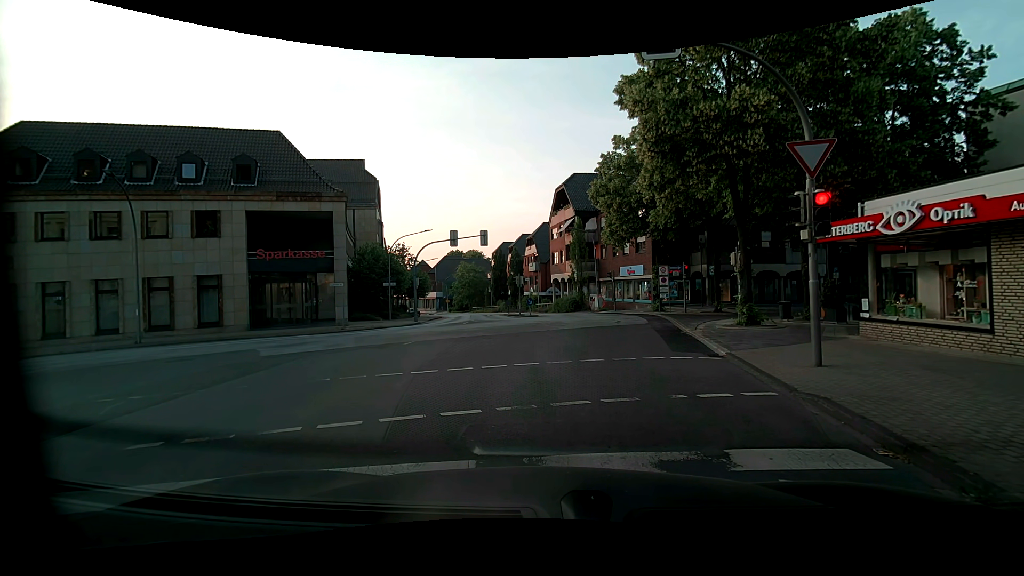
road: unclassified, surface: asphalt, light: Day
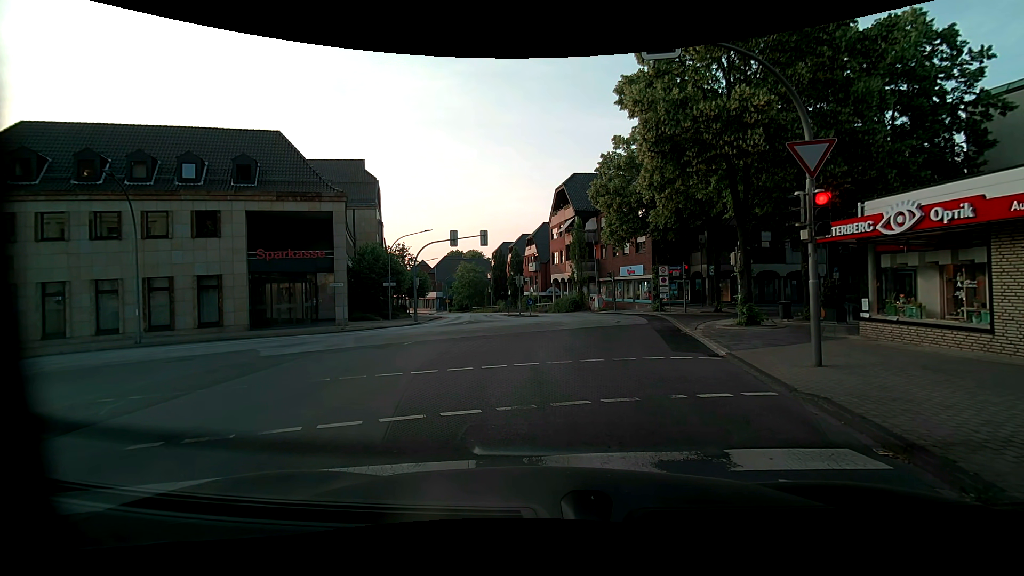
(0.0, 0.0) m; 0°
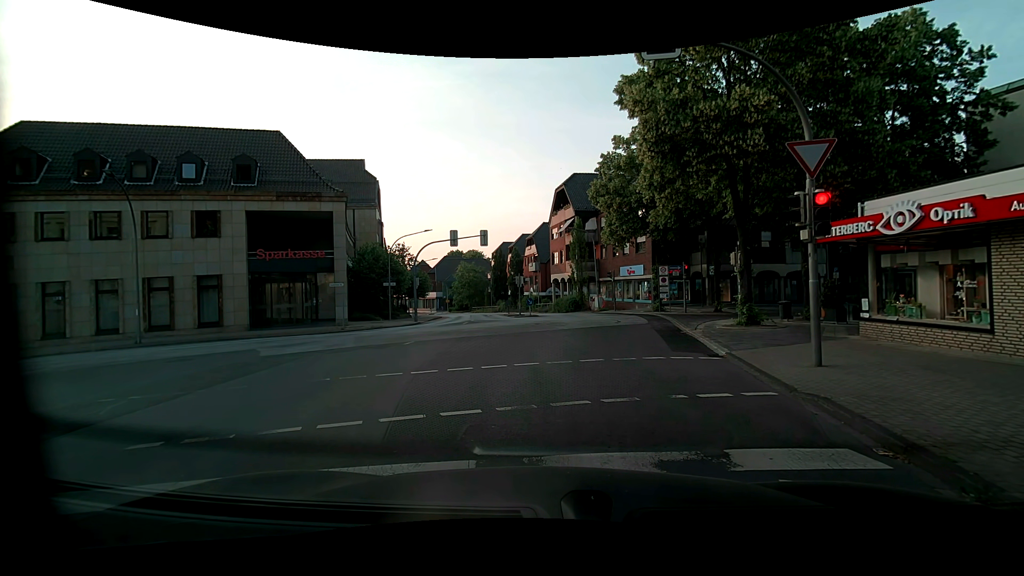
(0.0, 0.0) m; 0°
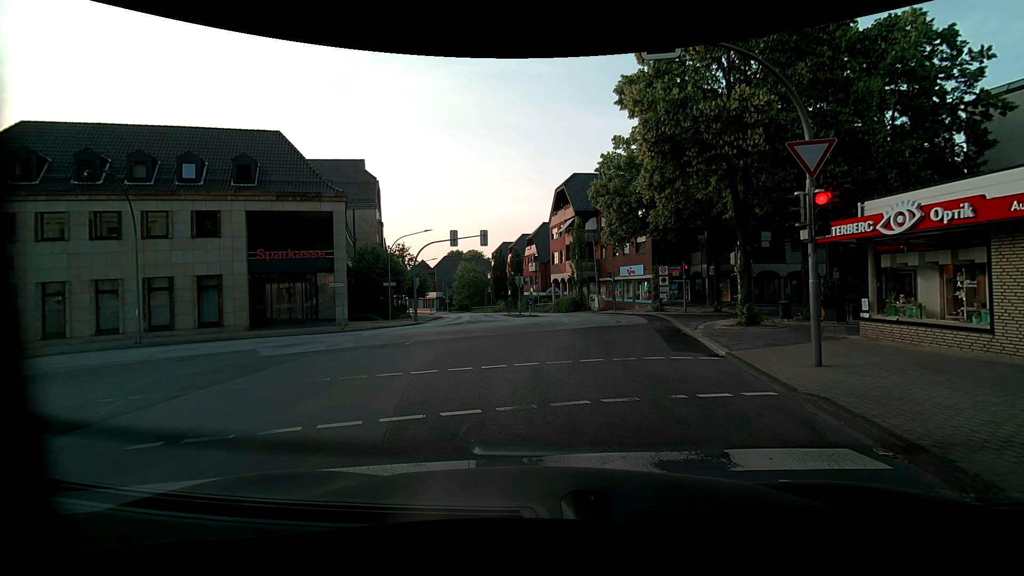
(0.0, 0.0) m; 0°
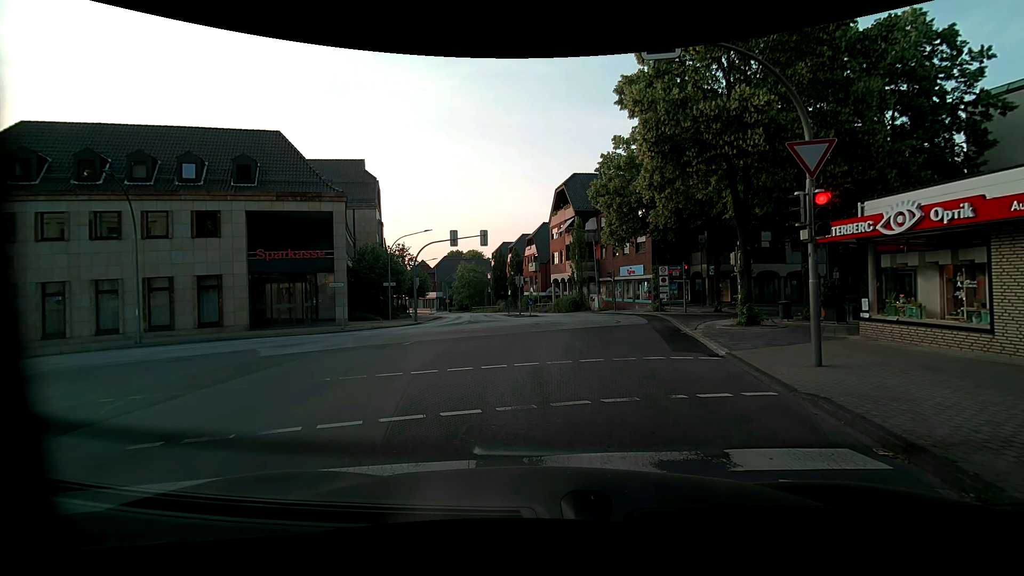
(0.0, 0.0) m; 0°
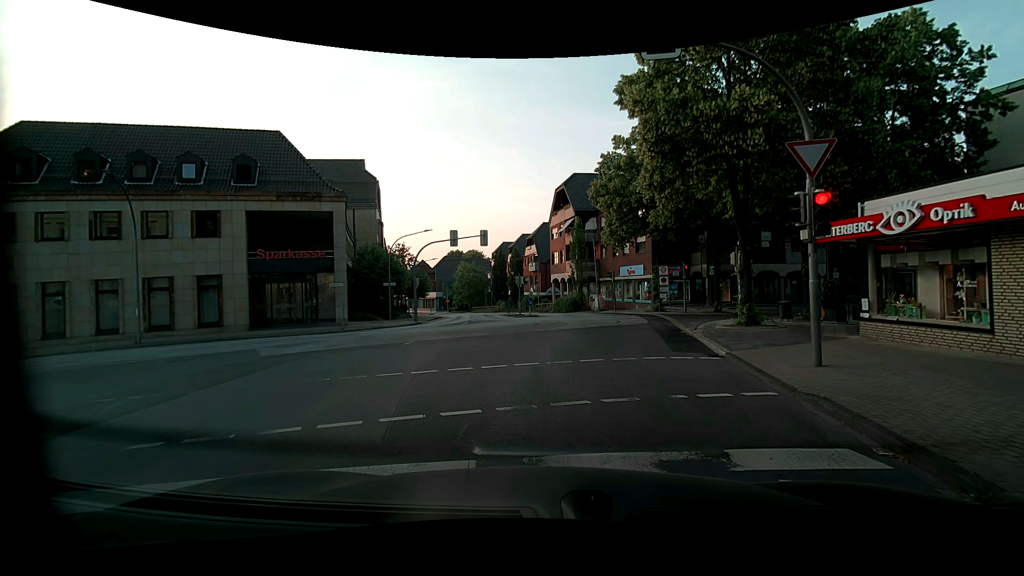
(0.0, 0.0) m; 0°
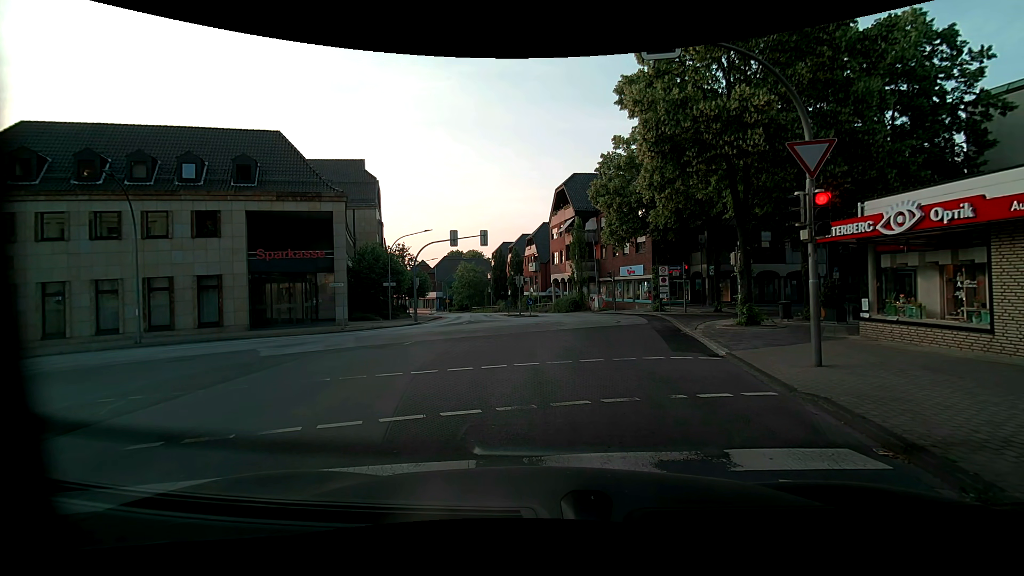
(0.0, 0.0) m; 0°
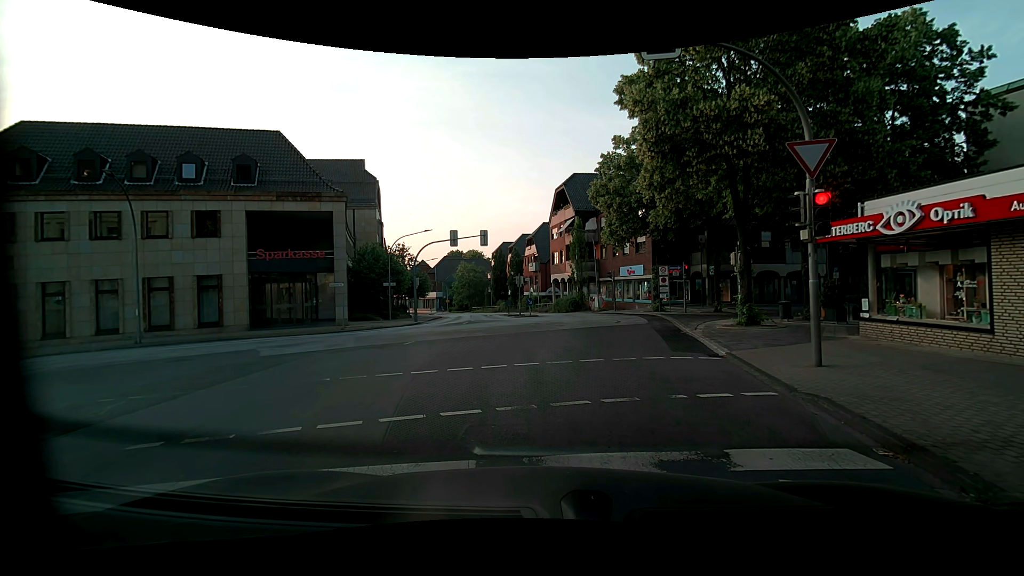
(0.0, 0.0) m; 0°
